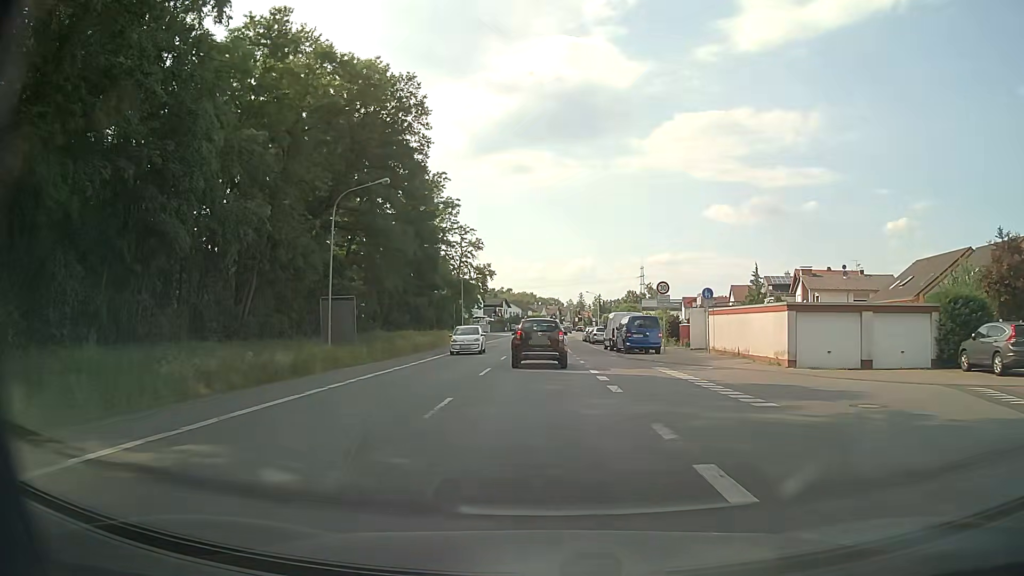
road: primary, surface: asphalt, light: Day
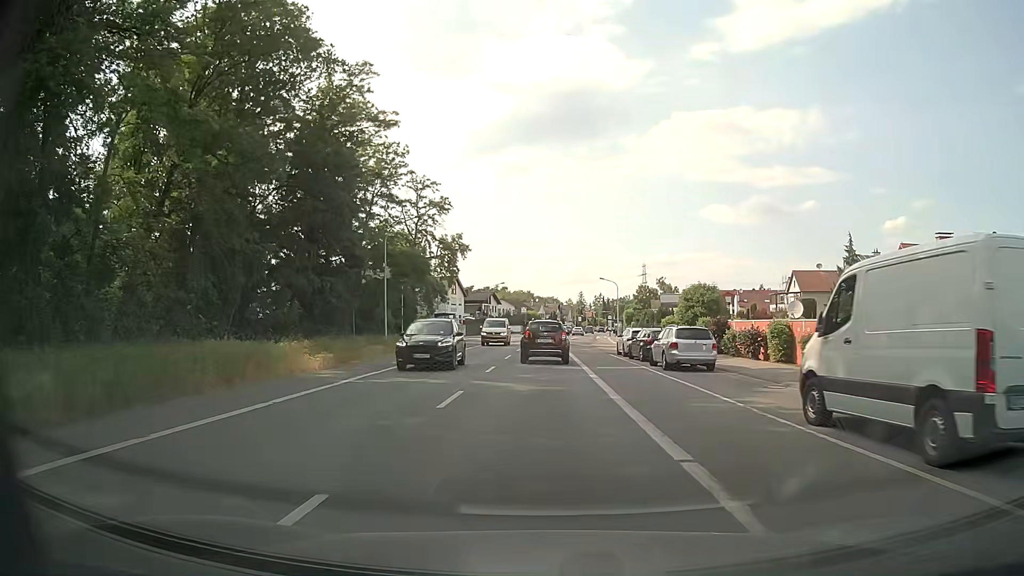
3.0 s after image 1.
(+0.4, +34.7) m; +1°
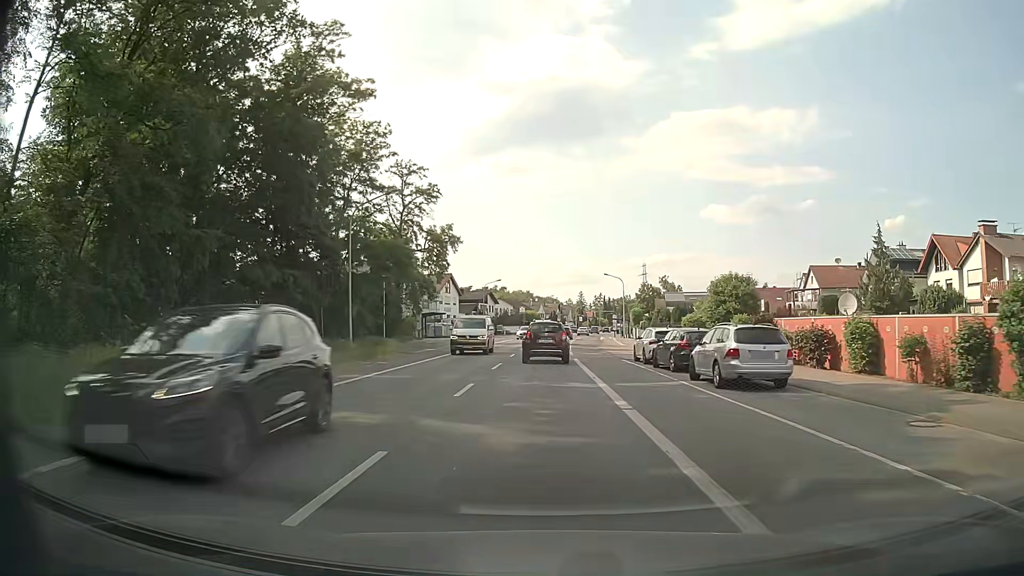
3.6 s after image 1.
(0.0, +7.0) m; 0°
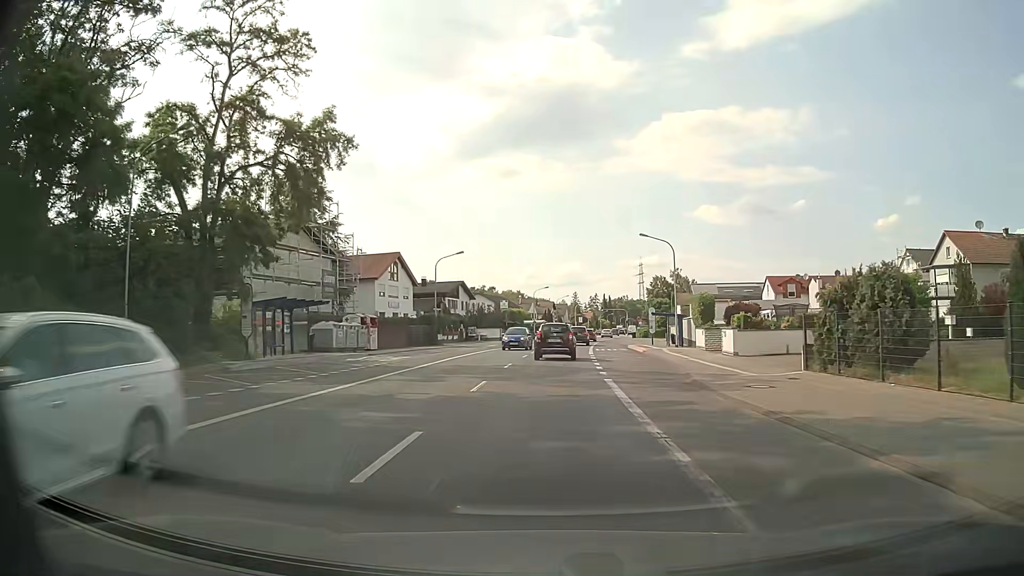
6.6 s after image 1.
(+0.1, +35.6) m; 0°
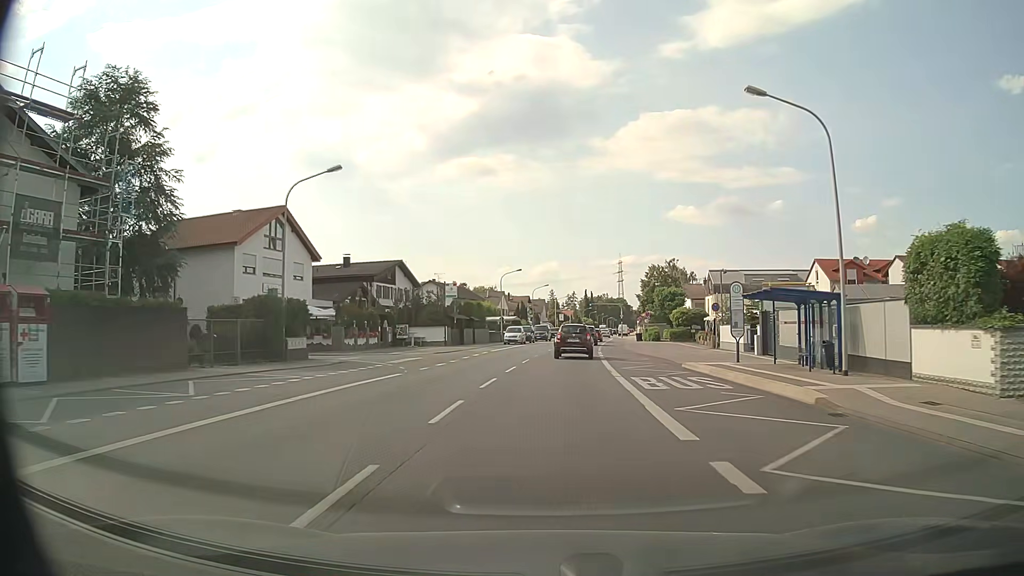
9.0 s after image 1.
(+0.6, +29.1) m; +2°
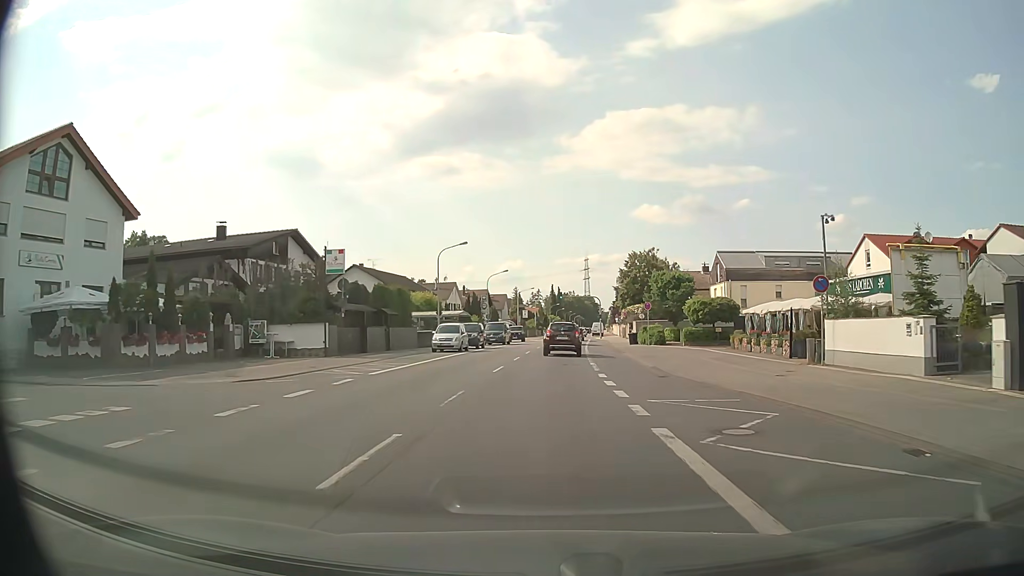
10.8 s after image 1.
(+0.7, +22.1) m; +3°
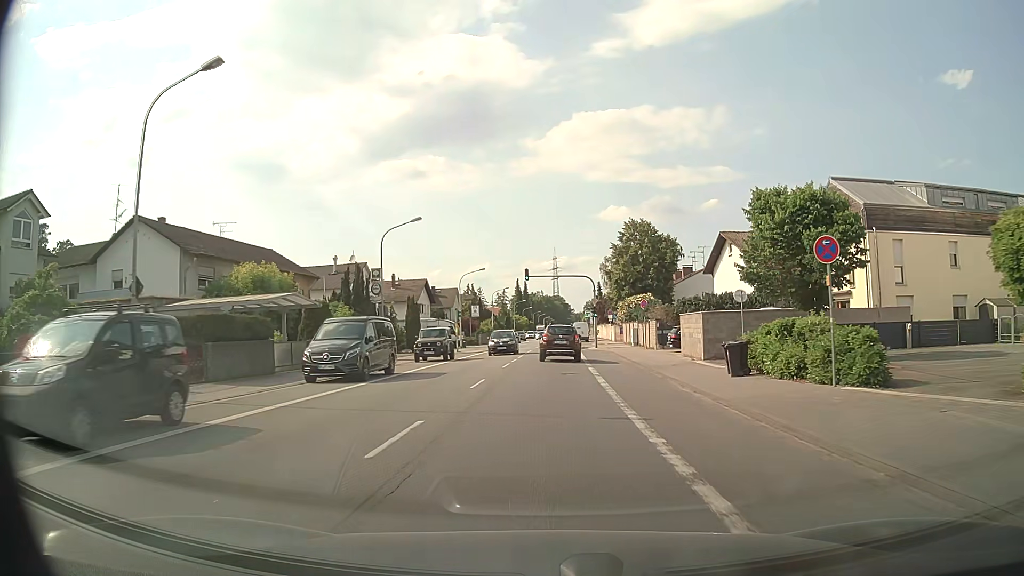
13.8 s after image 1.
(+1.0, +37.1) m; +3°
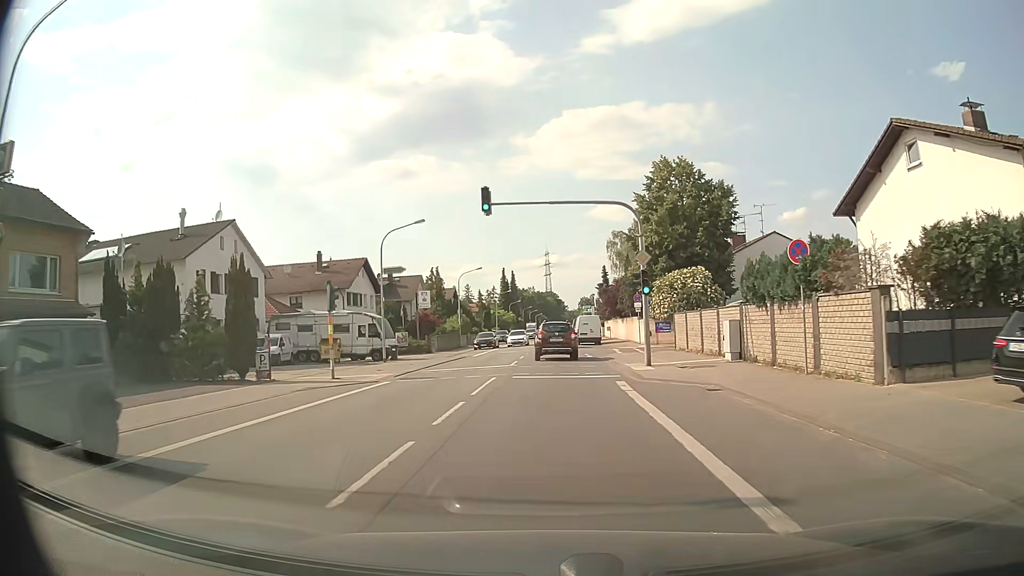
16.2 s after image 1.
(+0.3, +29.1) m; 0°
(0, +10) (0, +20) (0, +30) (+1, +40) (+1, +50) (+1, +60) (+1, +70) (+1, +80) (+2, +90) (+2, +100) m
